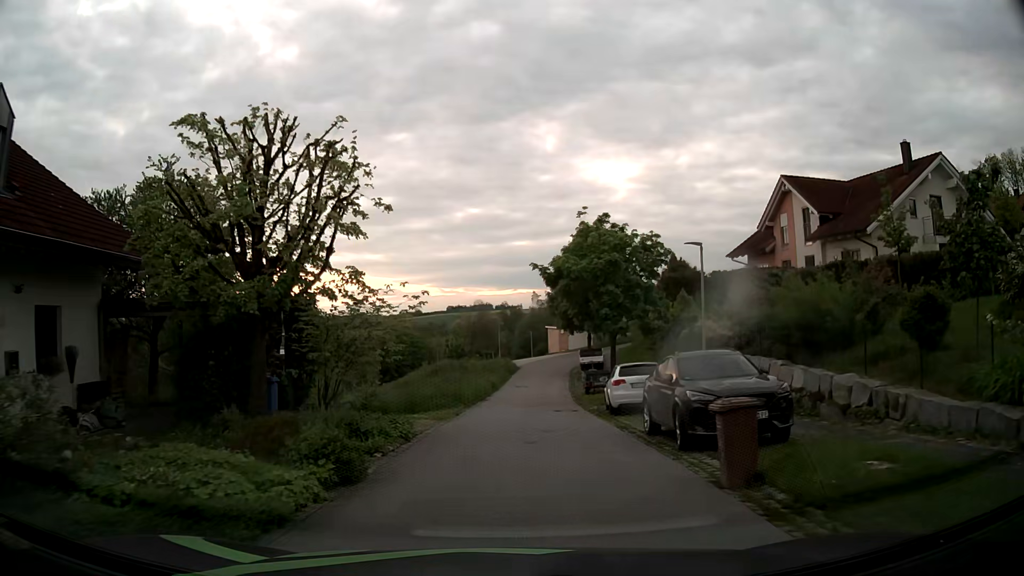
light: Day
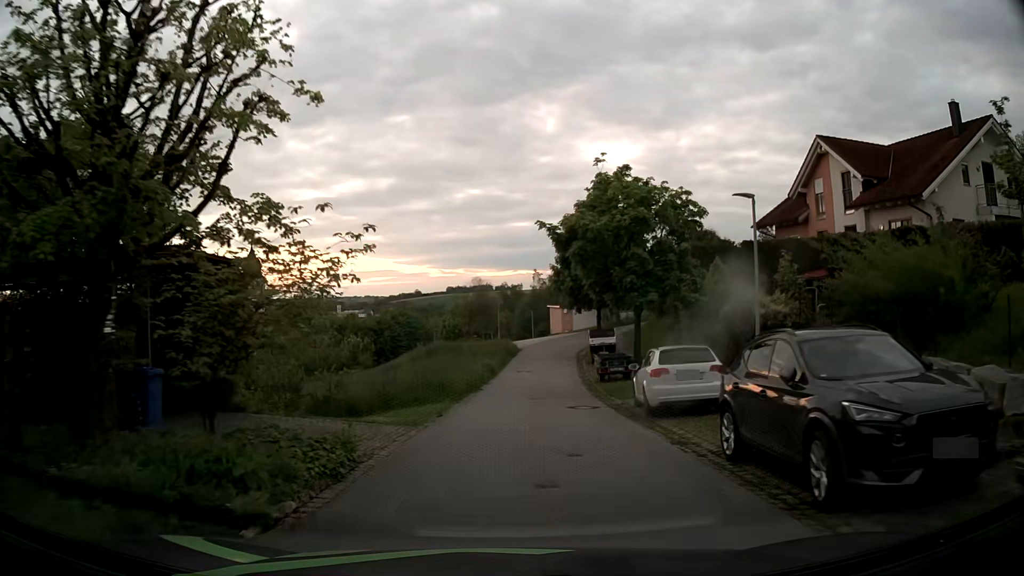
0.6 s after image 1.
(0.0, +4.9) m; -1°
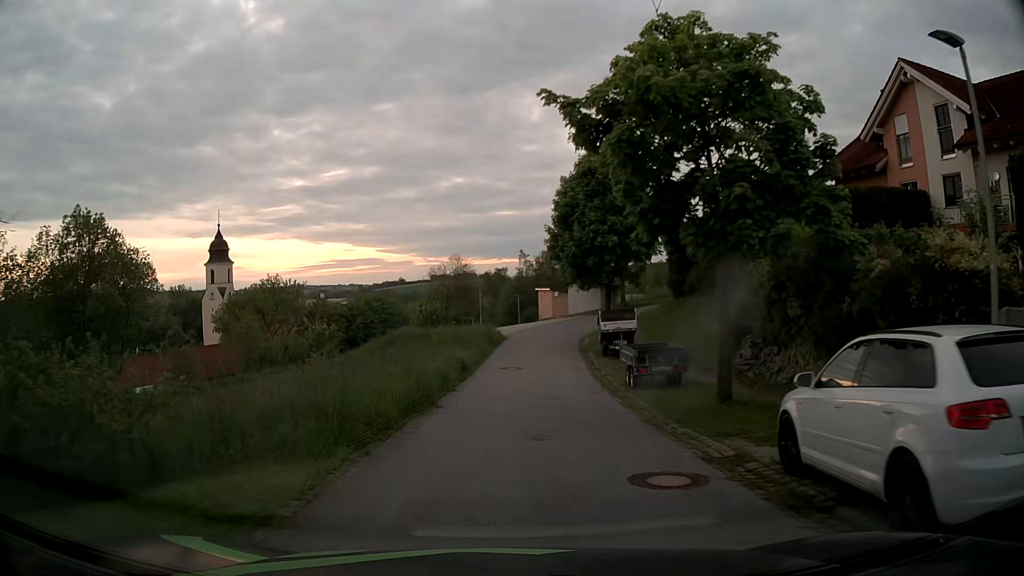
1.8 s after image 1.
(+0.1, +10.0) m; +1°
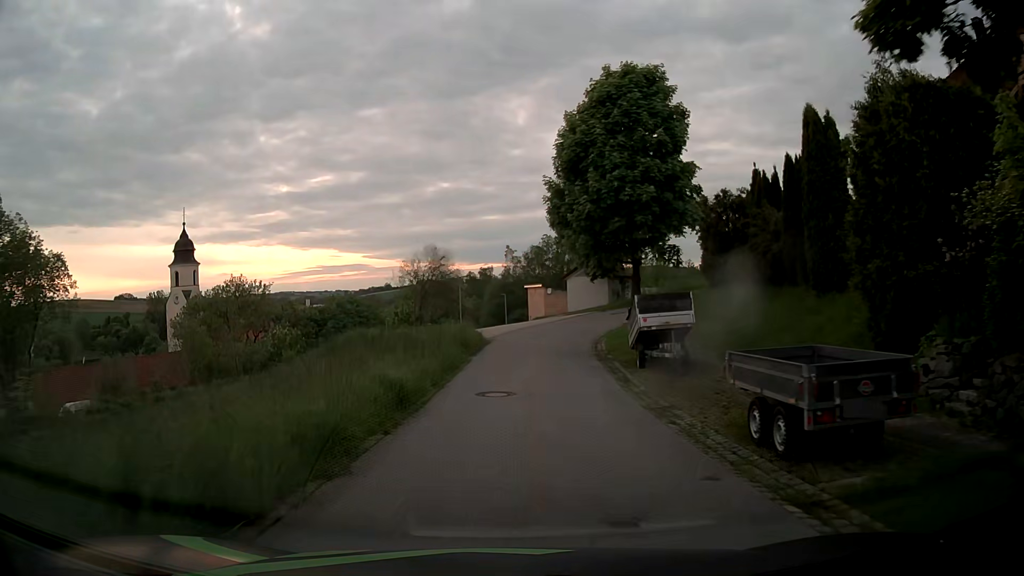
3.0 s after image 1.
(+0.3, +10.2) m; +2°
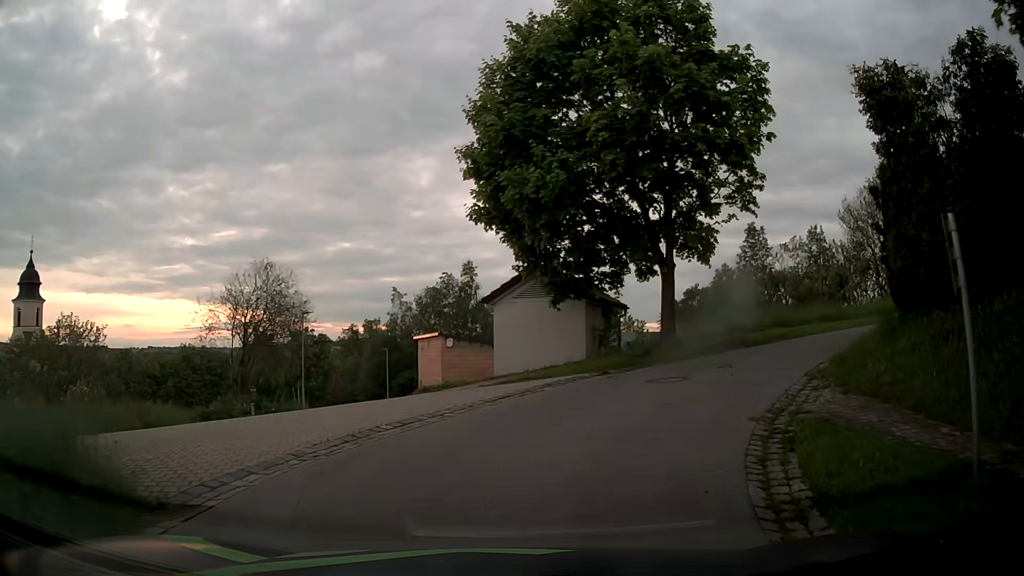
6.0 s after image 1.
(+0.8, +22.4) m; +7°
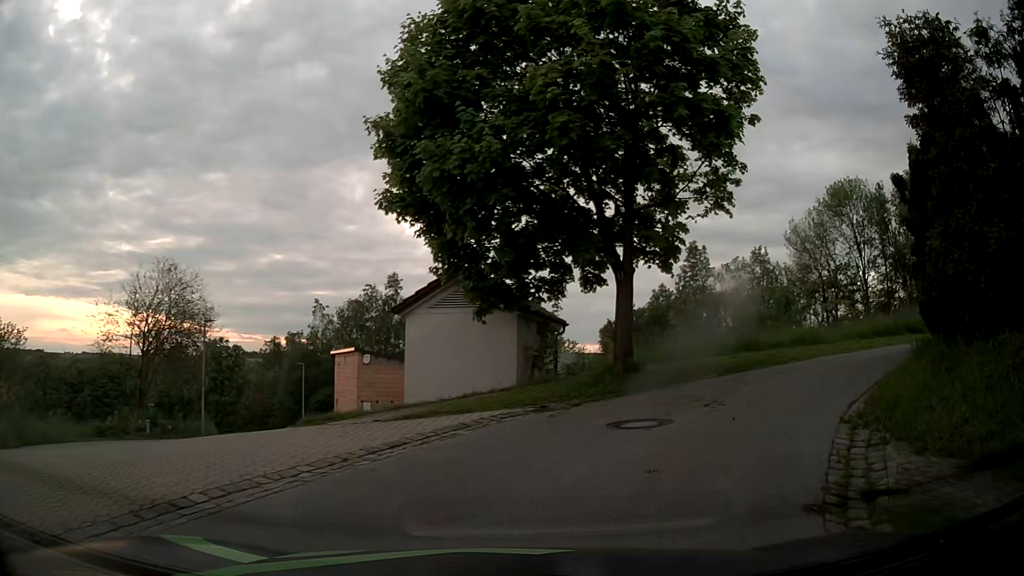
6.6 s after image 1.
(+0.2, +3.5) m; +6°
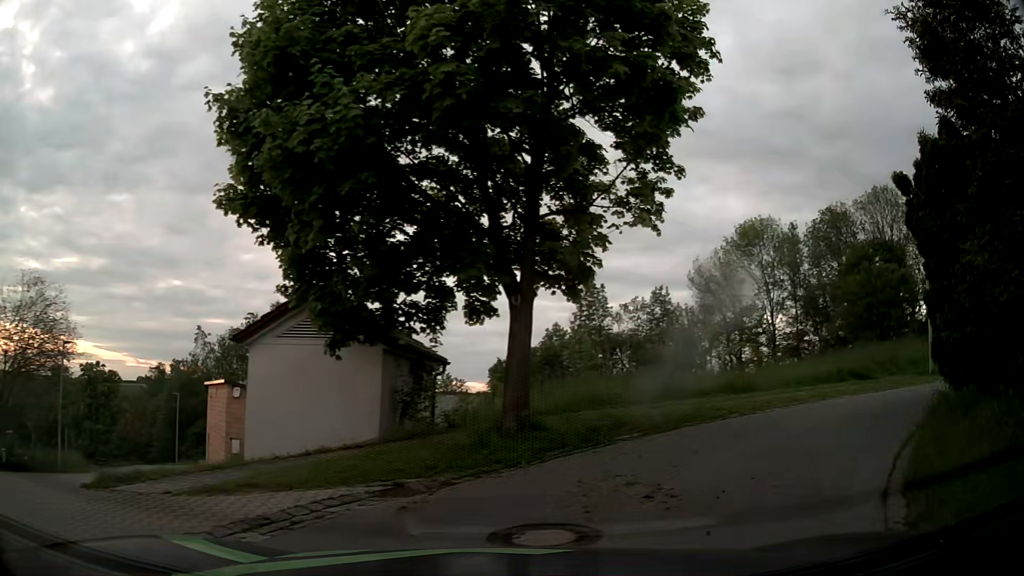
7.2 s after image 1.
(+0.2, +3.2) m; +9°
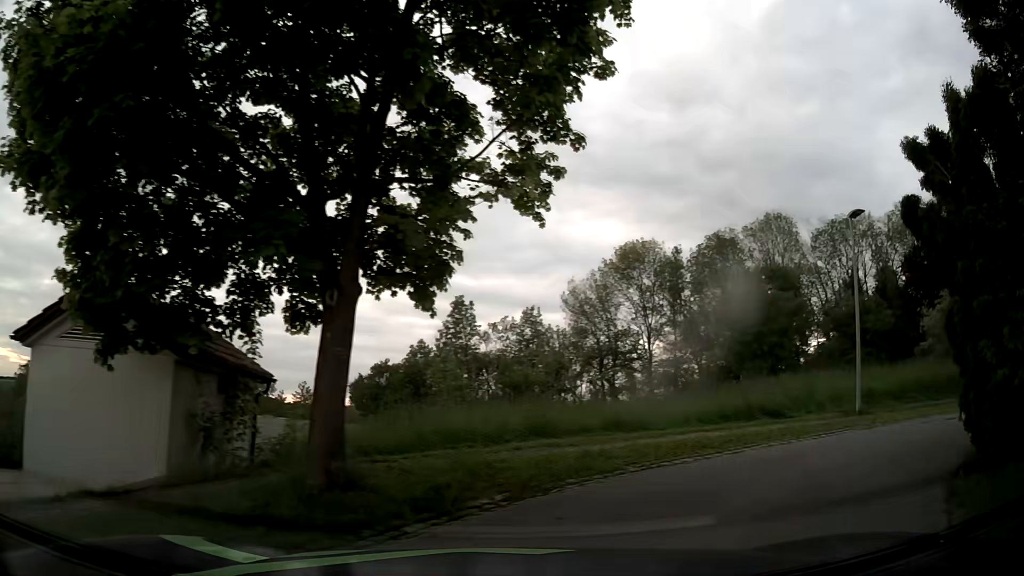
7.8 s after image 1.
(+0.3, +3.1) m; +9°
